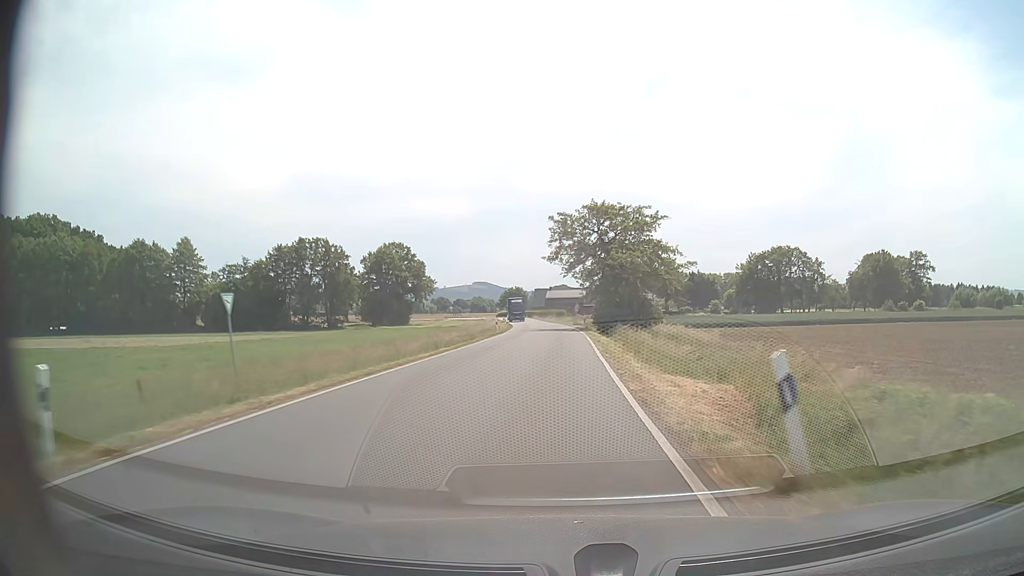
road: secondary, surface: asphalt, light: Day
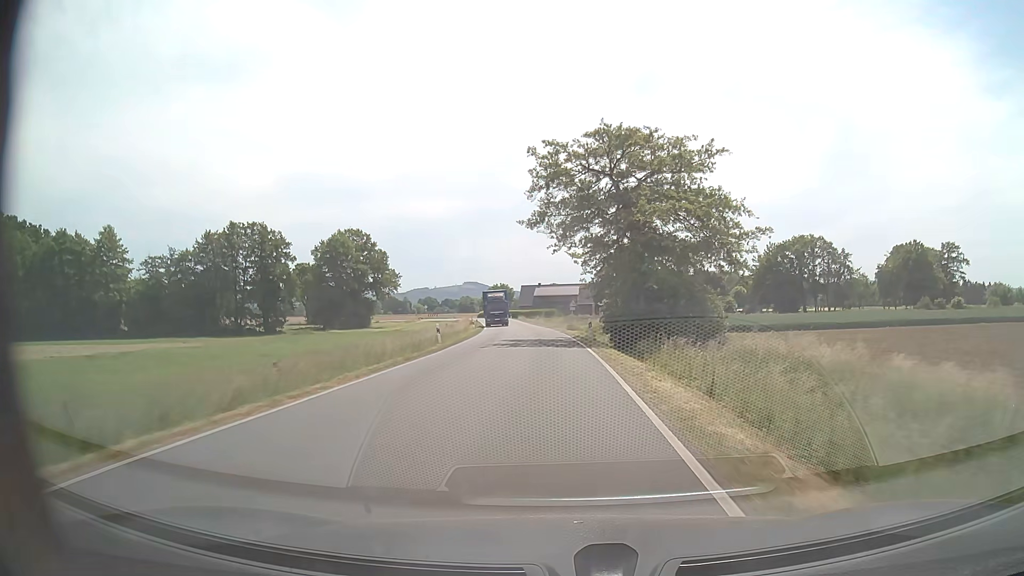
(+0.3, +23.4) m; +1°
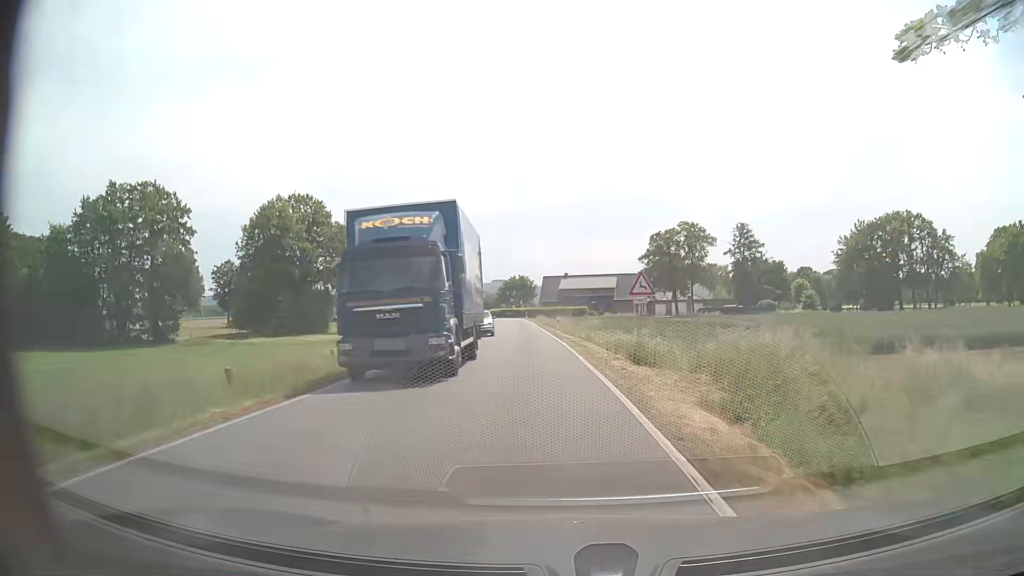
(-0.3, +34.8) m; -2°
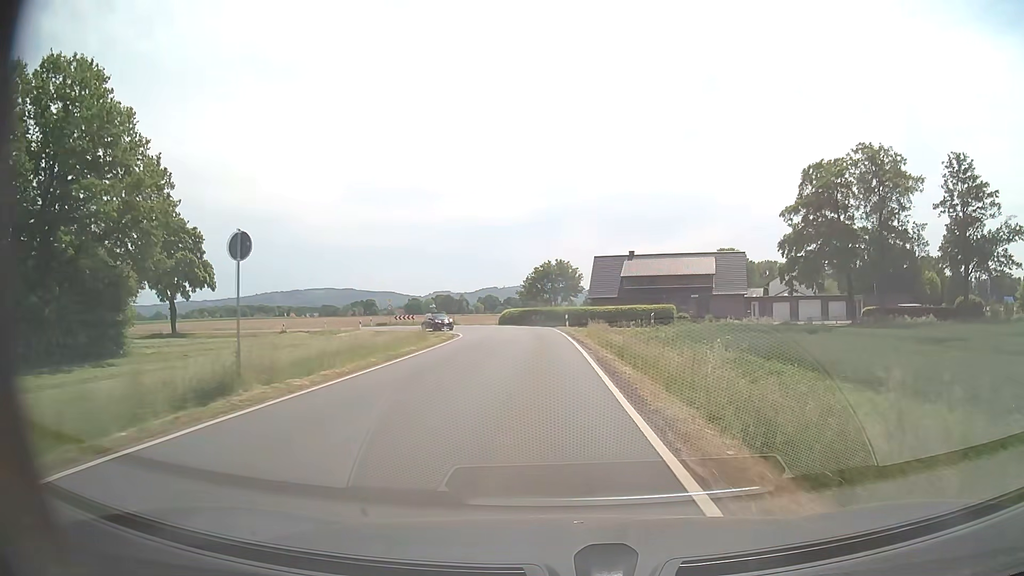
(-2.7, +51.4) m; -4°
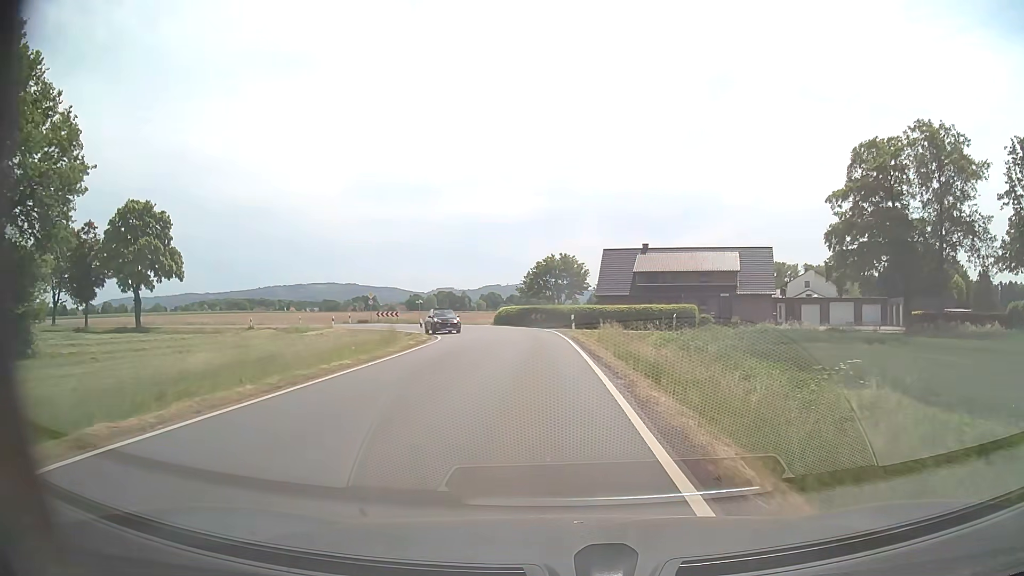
(0.0, +9.0) m; 0°
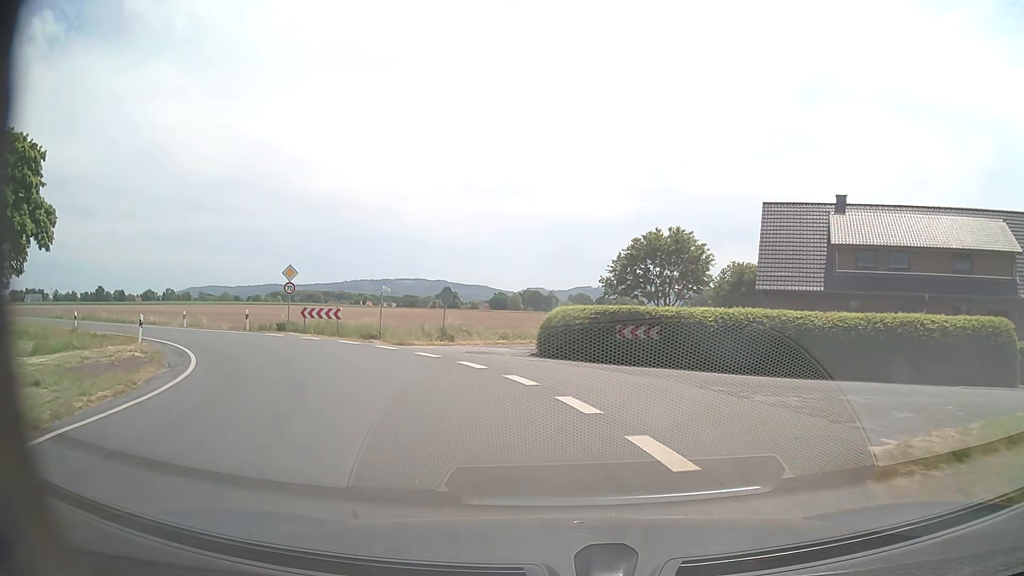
(-1.0, +35.3) m; -7°
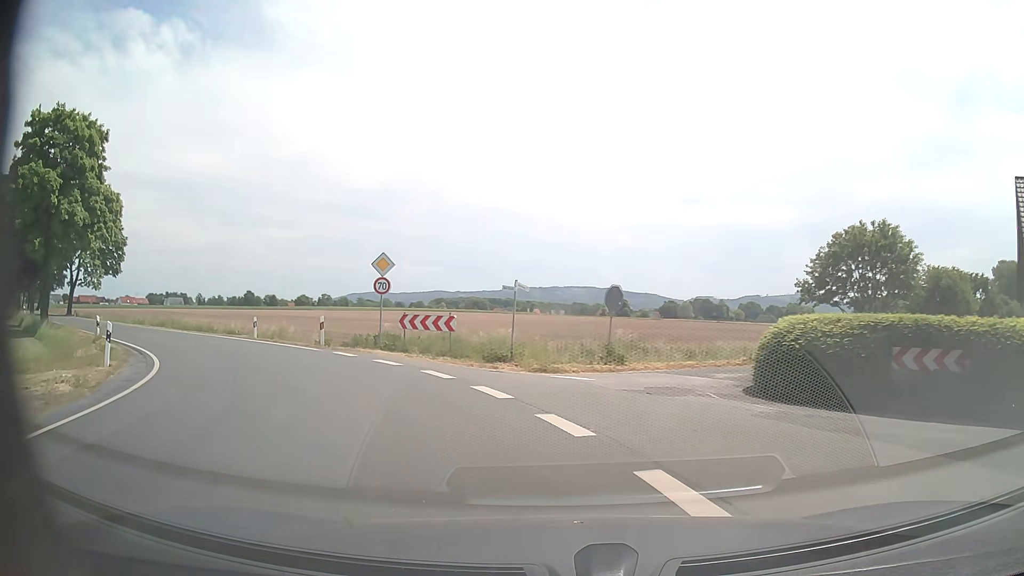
(-1.1, +10.3) m; -14°
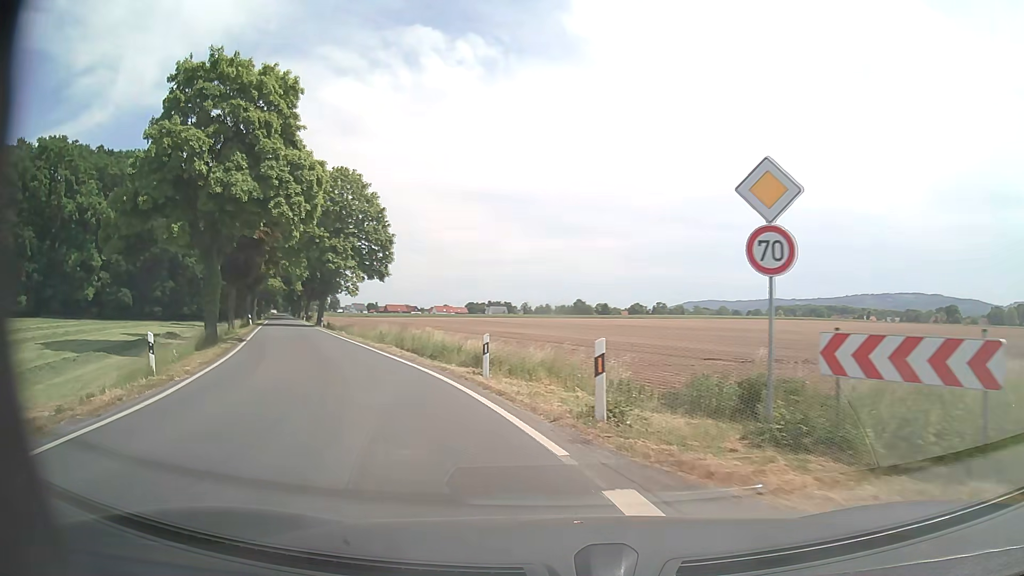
(-3.6, +14.9) m; -28°
(-2, +10) (-5, +19) (-9, +28) (-13, +37) (-17, +47) (-22, +56) (-26, +65) (-30, +74) (-34, +83) (-38, +92) m
